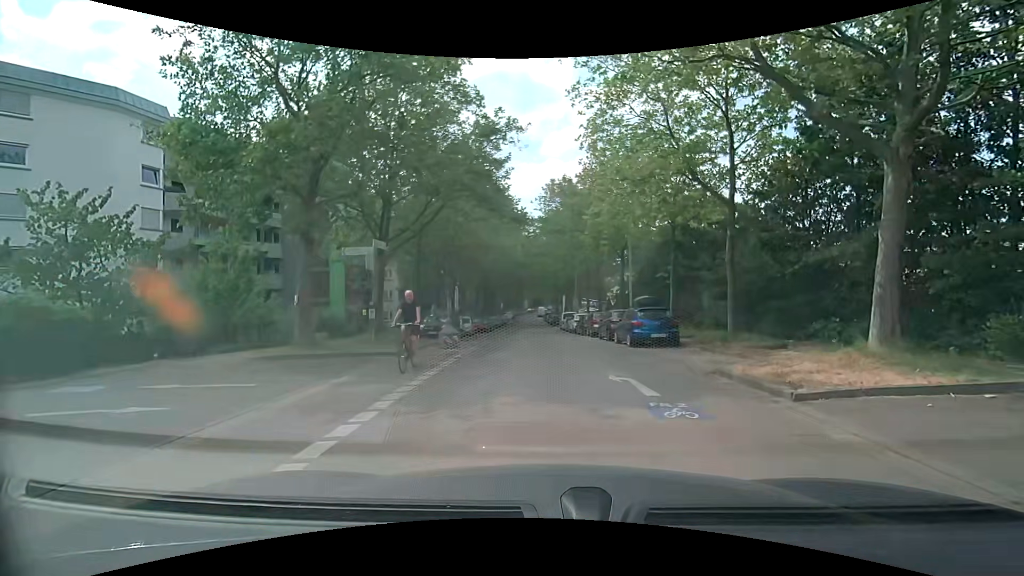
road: residential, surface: asphalt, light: Day
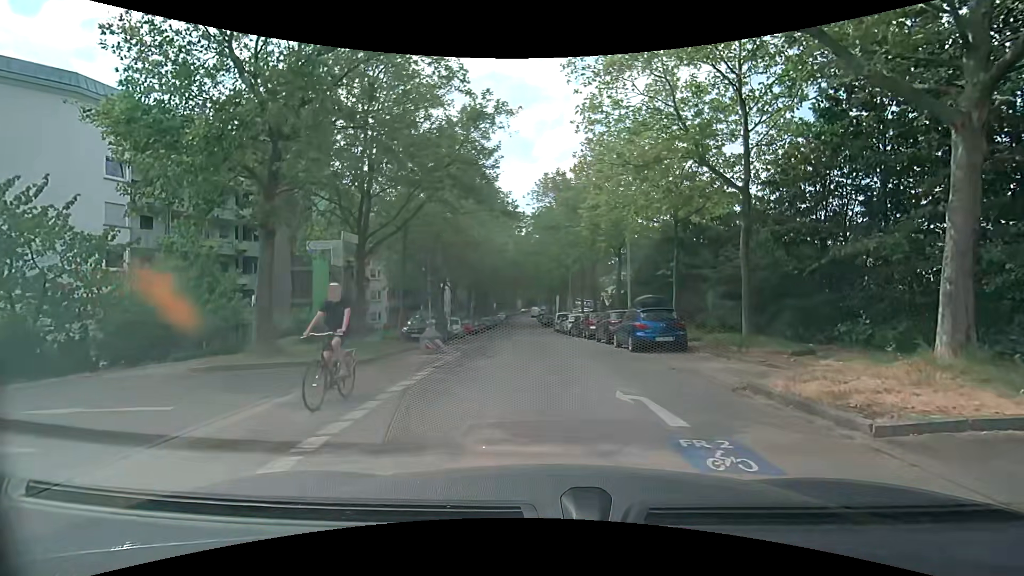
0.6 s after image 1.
(0.0, +1.9) m; +1°
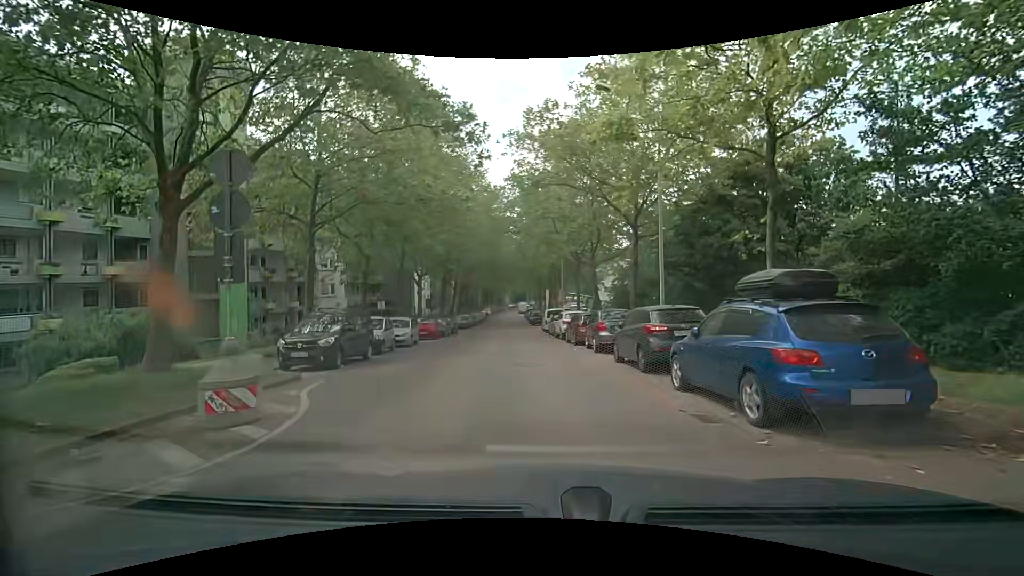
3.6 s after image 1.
(+0.3, +10.7) m; +2°
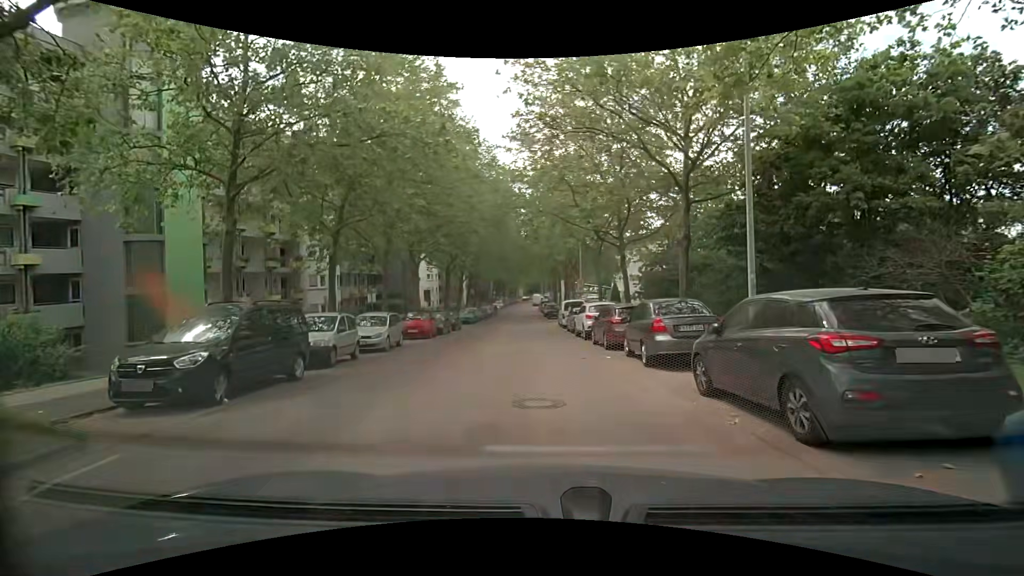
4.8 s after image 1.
(-0.1, +6.3) m; +1°
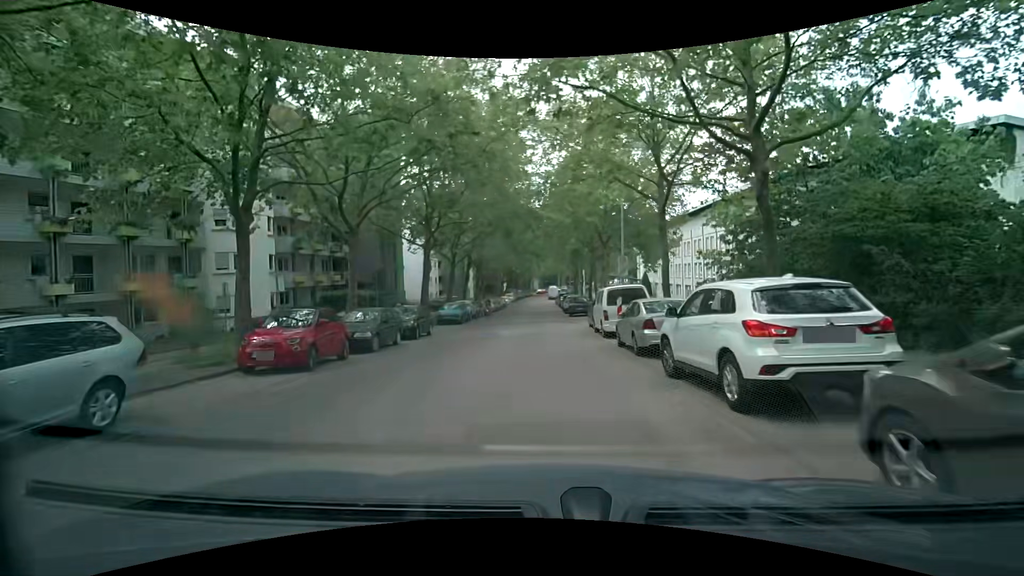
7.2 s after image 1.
(-0.9, +15.8) m; -5°
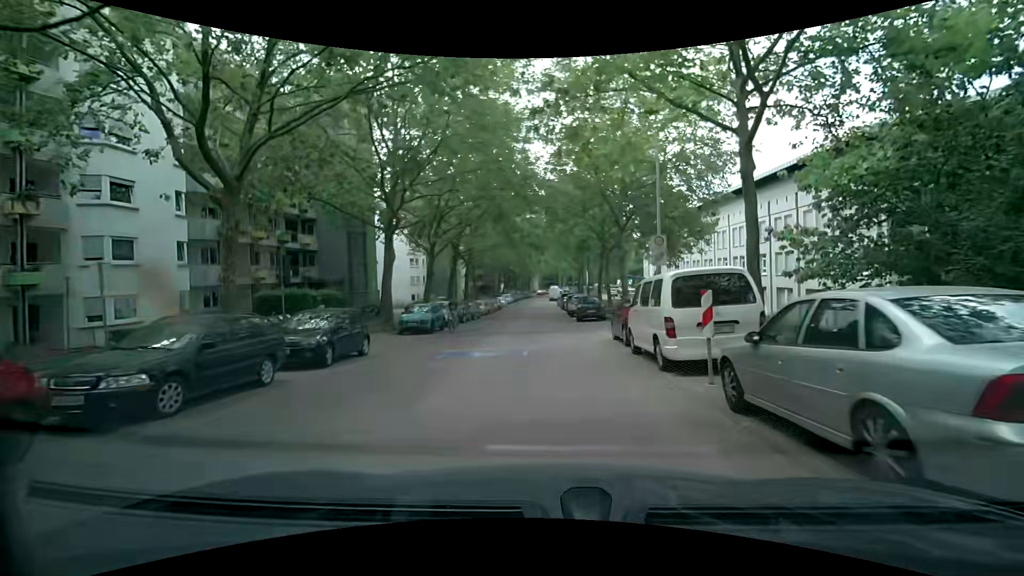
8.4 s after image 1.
(0.0, +9.1) m; -1°
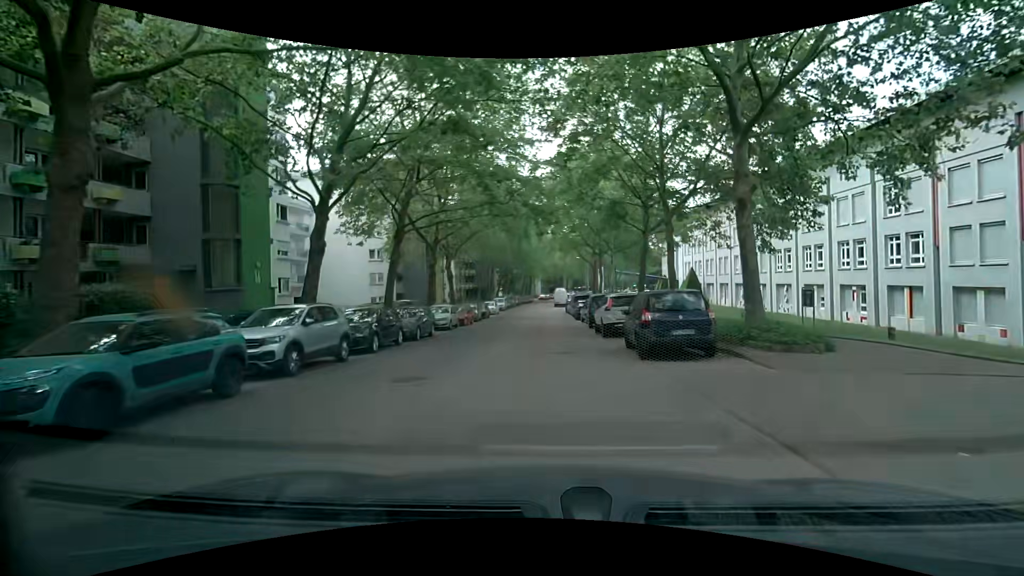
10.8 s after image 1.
(+0.2, +18.9) m; +1°
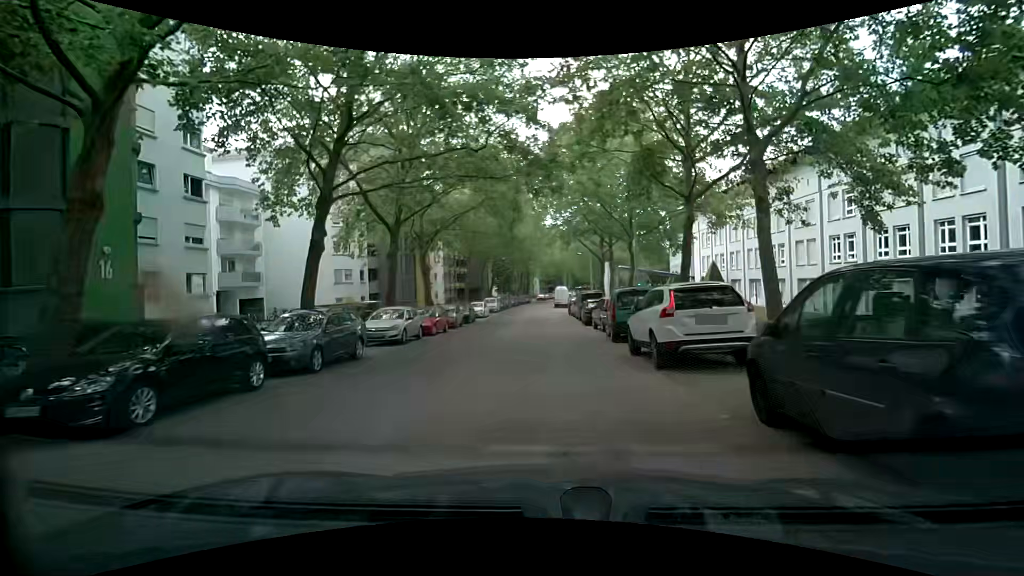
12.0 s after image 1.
(+0.1, +9.1) m; -1°
(0, +10) (0, +20) (0, +30) (0, +40) (0, +50) (0, +60) (0, +70) (+1, +80) (+3, +90) (+5, +99) m
